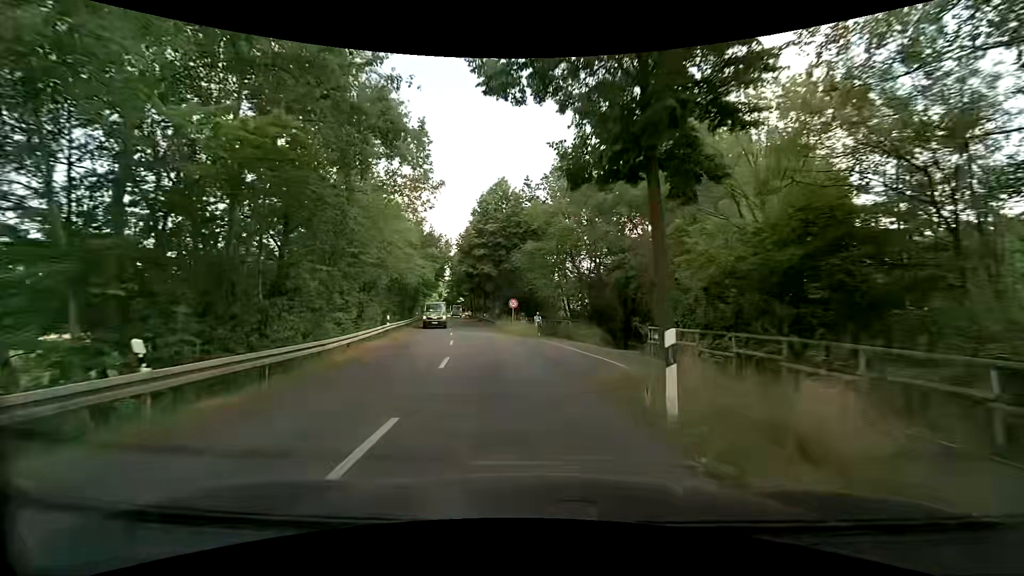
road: tertiary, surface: asphalt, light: Day
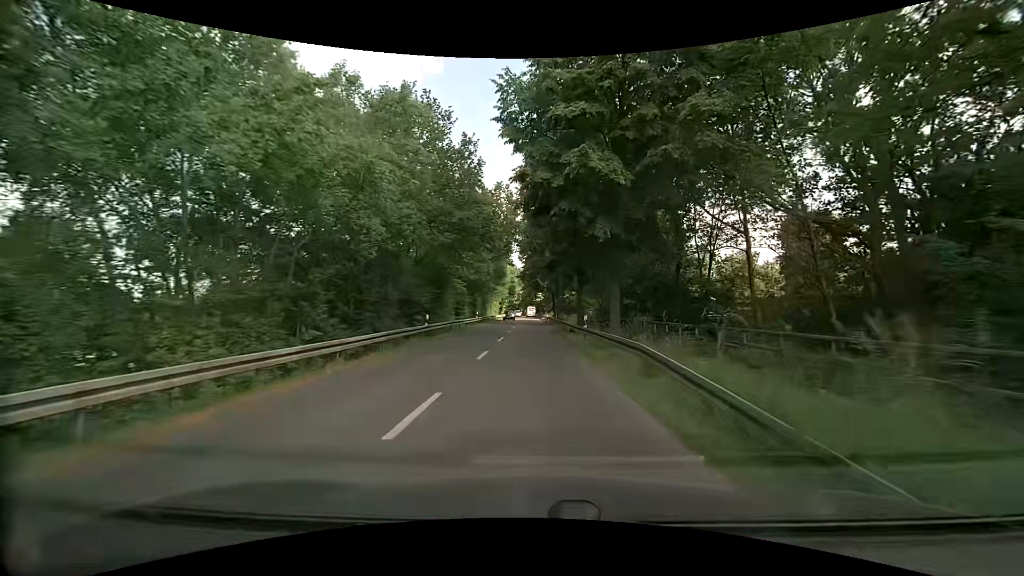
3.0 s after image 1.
(-3.6, +34.4) m; -10°
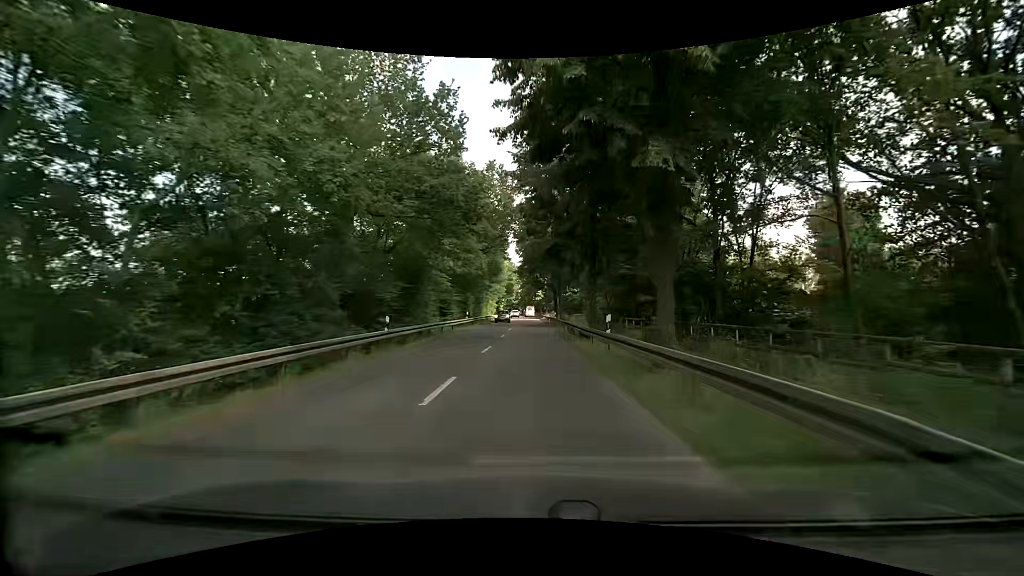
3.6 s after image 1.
(+0.1, +7.1) m; +1°
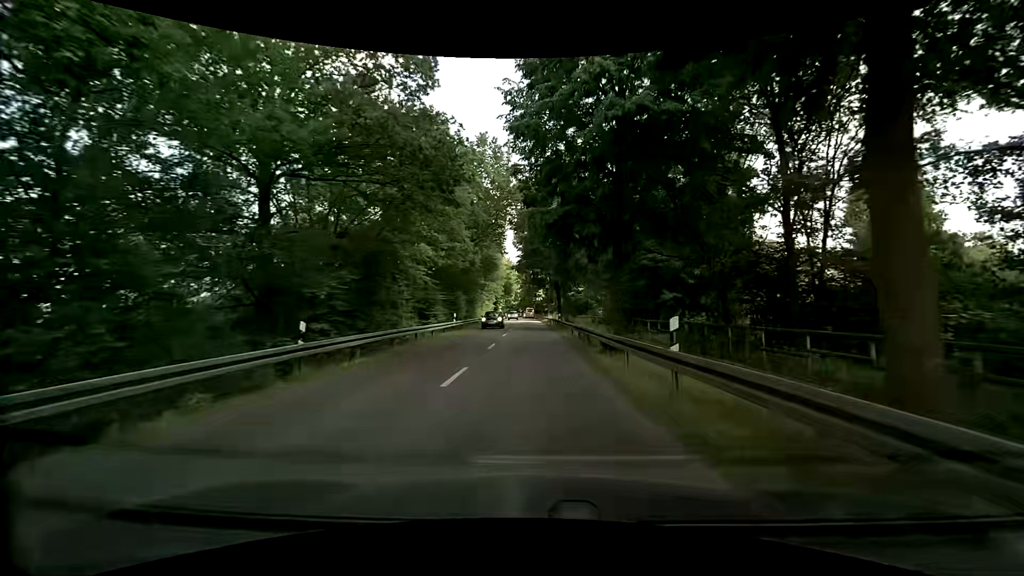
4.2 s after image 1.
(0.0, +7.1) m; -1°
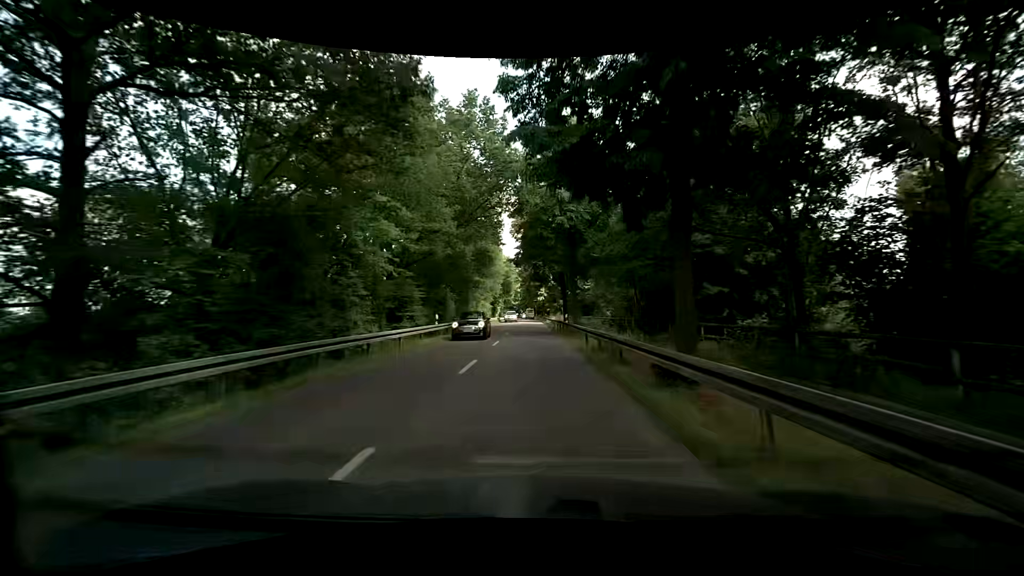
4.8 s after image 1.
(+0.1, +7.1) m; +1°
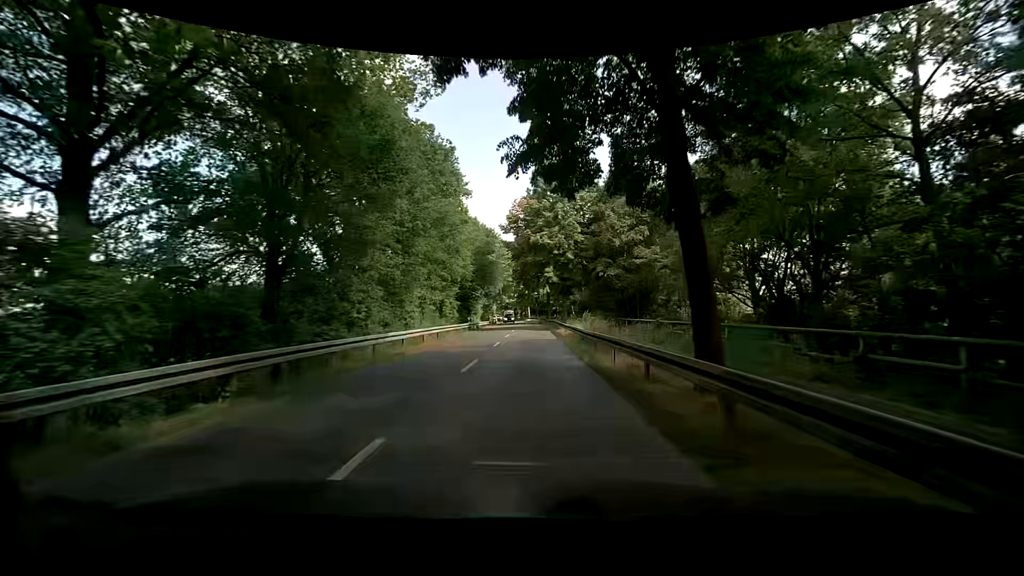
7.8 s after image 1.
(-0.3, +35.5) m; -1°
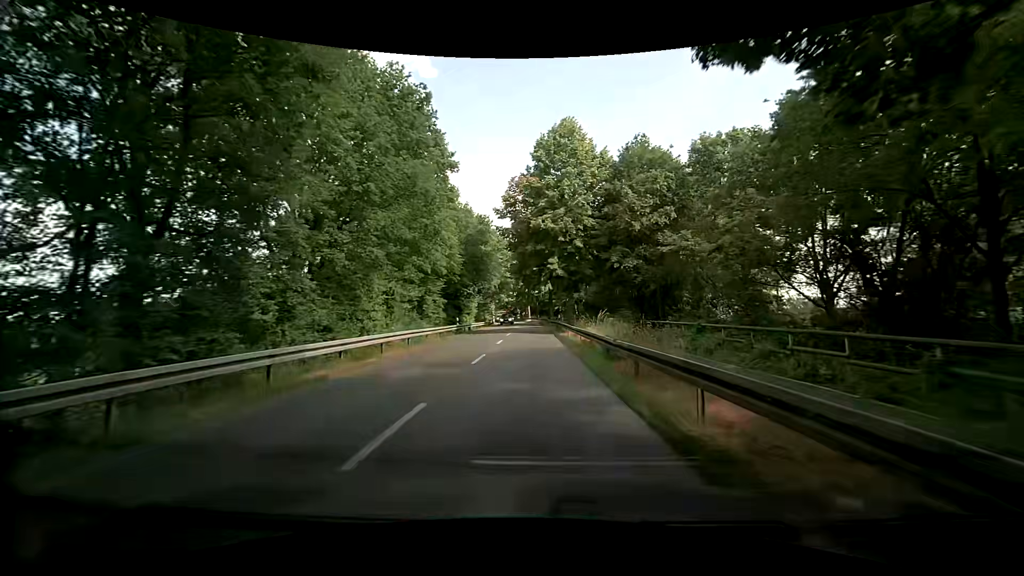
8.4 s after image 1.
(+0.1, +7.1) m; 0°
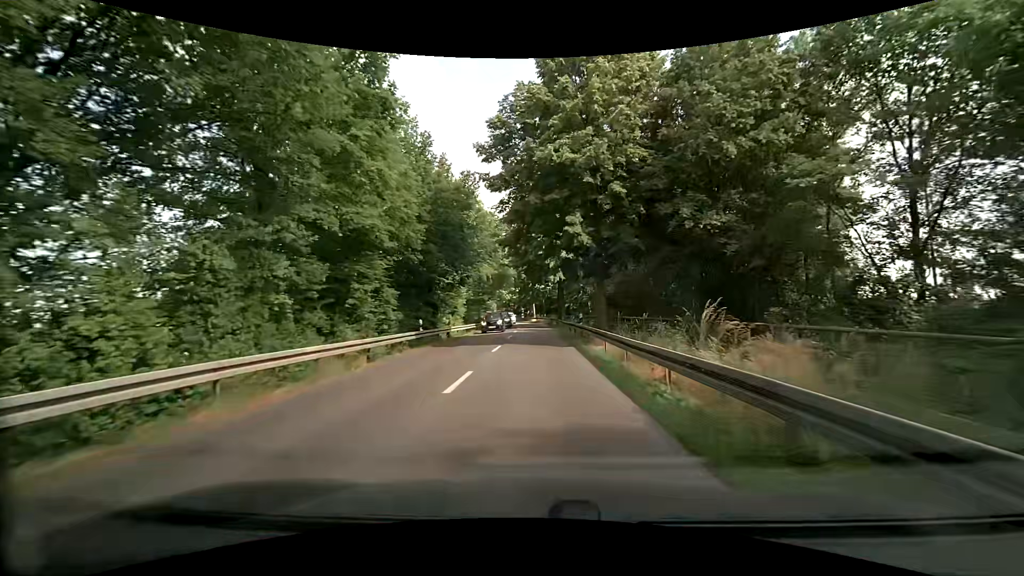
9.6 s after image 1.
(0.0, +14.1) m; -1°
(0, +10) (0, +20) (0, +30) (0, +40) (0, +50) (0, +60) (0, +70) (-1, +80) (-2, +90) (-4, +100) m
